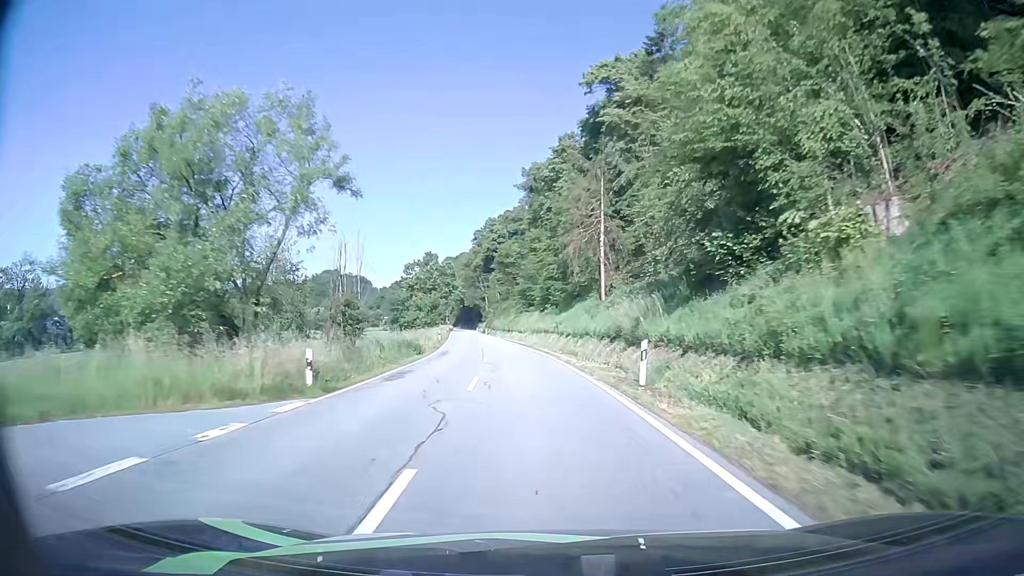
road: secondary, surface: asphalt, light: Day
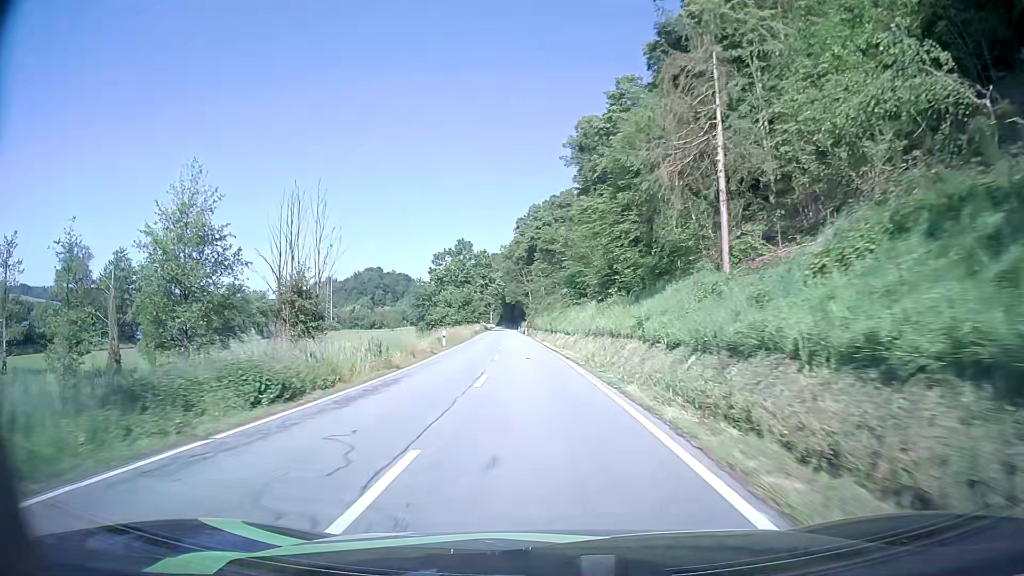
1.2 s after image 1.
(-0.6, +23.1) m; -4°
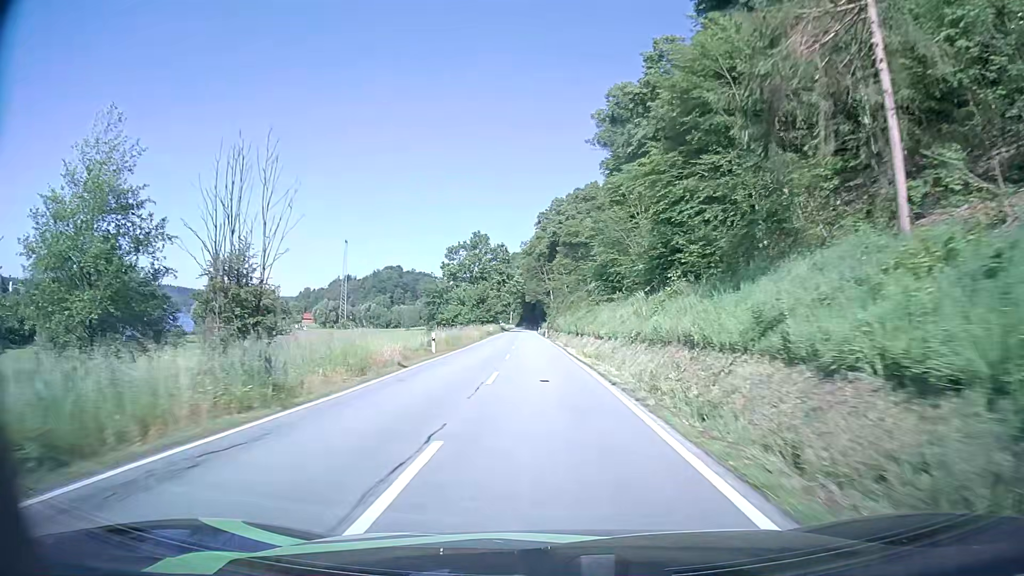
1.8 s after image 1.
(-0.3, +11.6) m; -2°
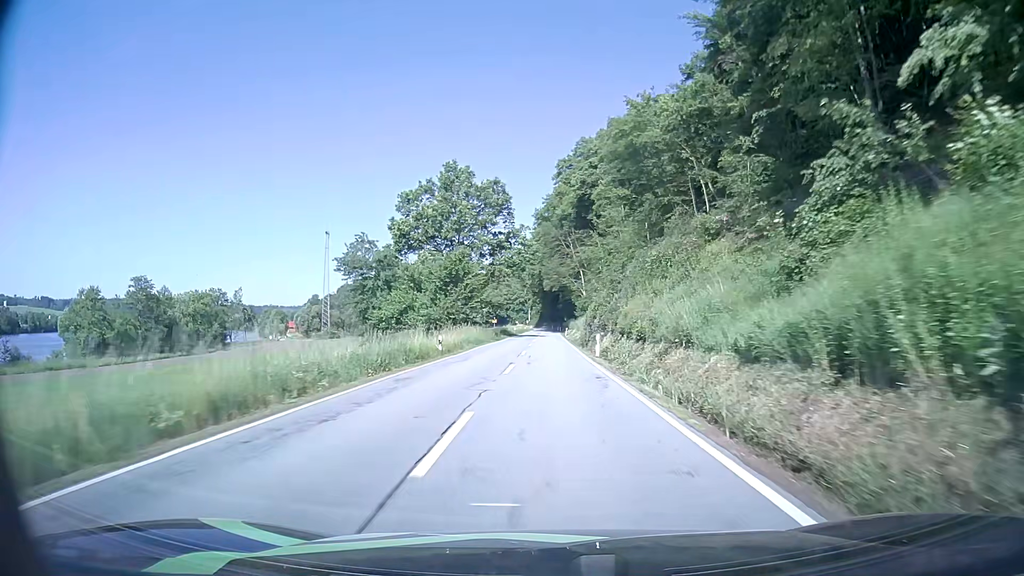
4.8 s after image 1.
(-1.5, +58.0) m; -1°
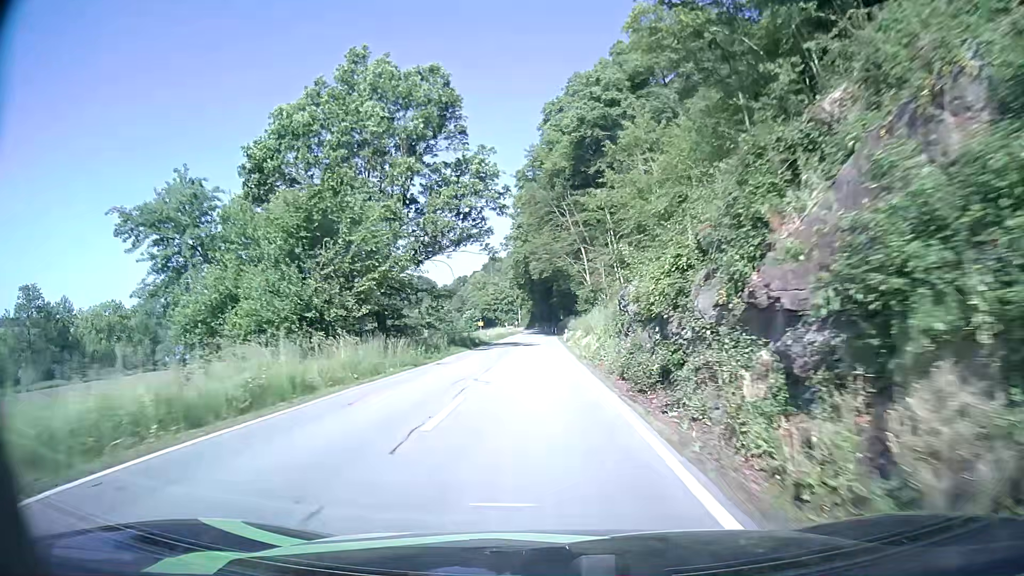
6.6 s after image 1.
(0.0, +33.2) m; 0°
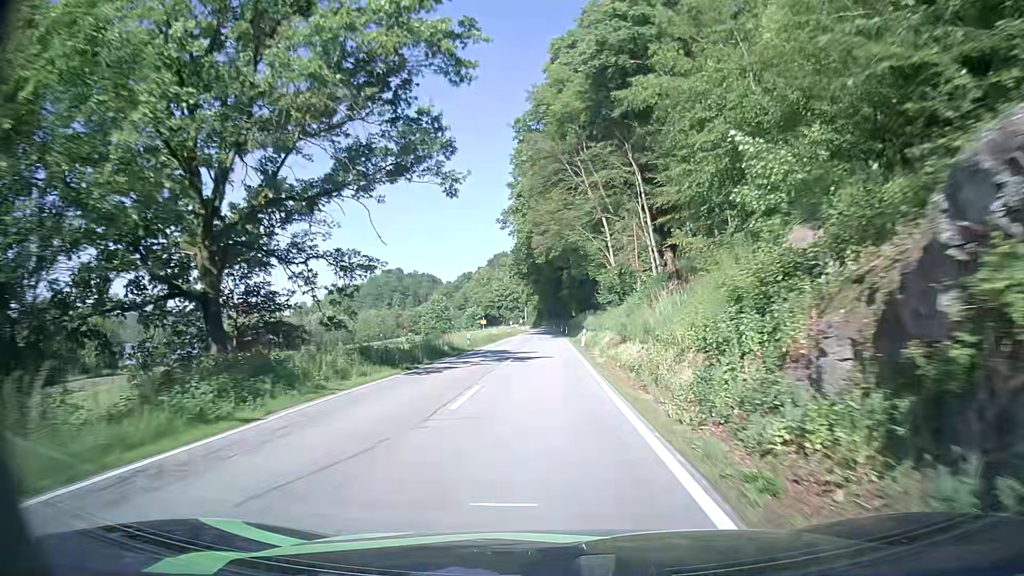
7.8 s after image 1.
(-0.1, +21.3) m; -1°
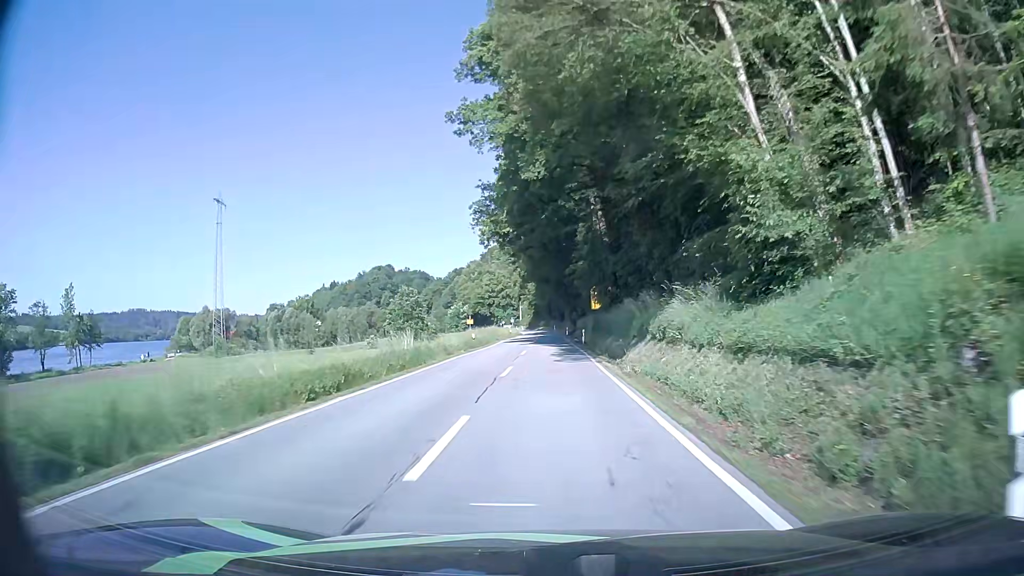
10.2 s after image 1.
(+0.2, +41.0) m; +1°
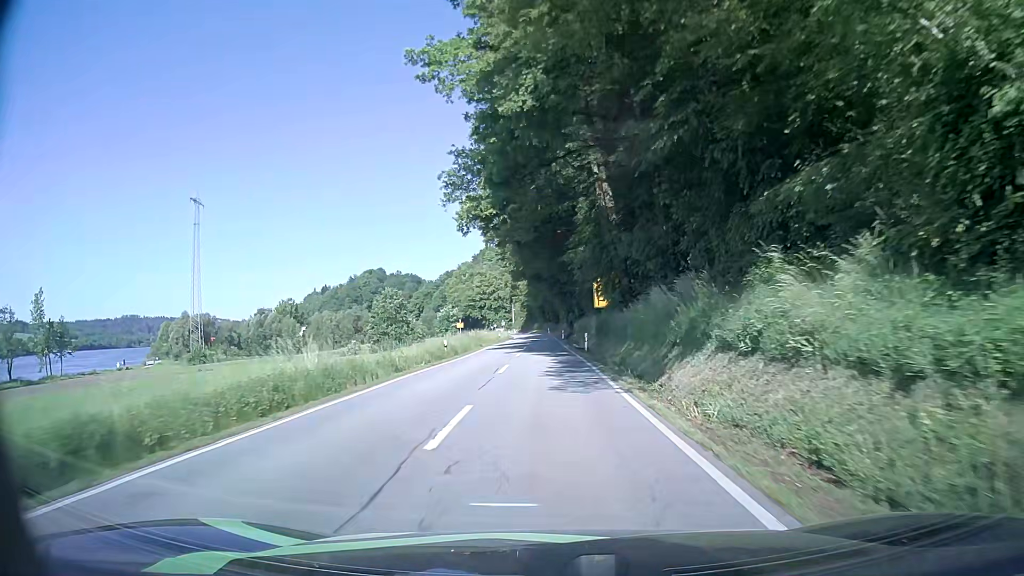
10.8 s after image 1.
(0.0, +10.0) m; 0°
(0, +10) (0, +20) (0, +30) (0, +40) (0, +50) (0, +60) (-1, +70) (-1, +80) (-2, +90) (-2, +100) m
